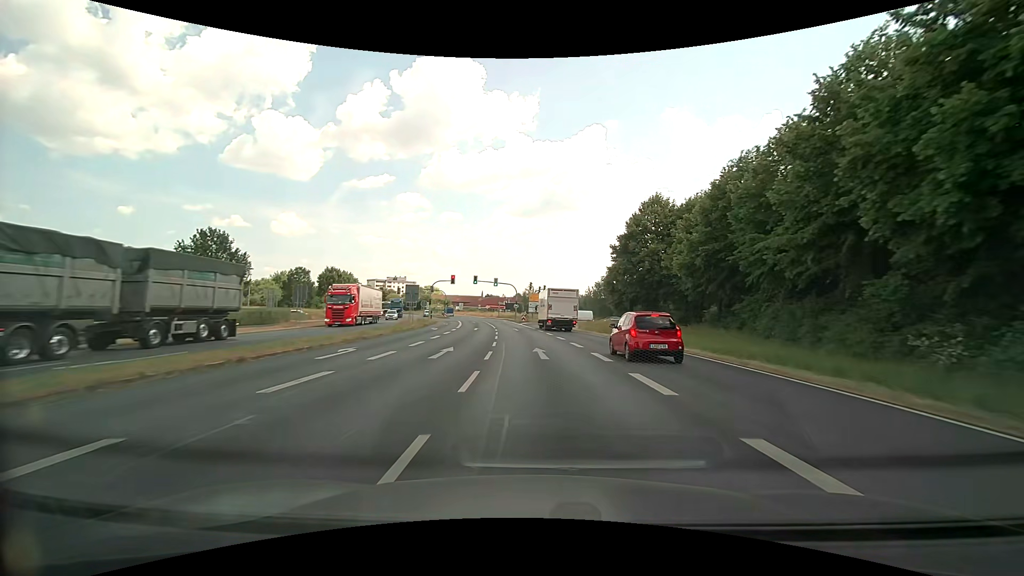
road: primary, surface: asphalt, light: Day
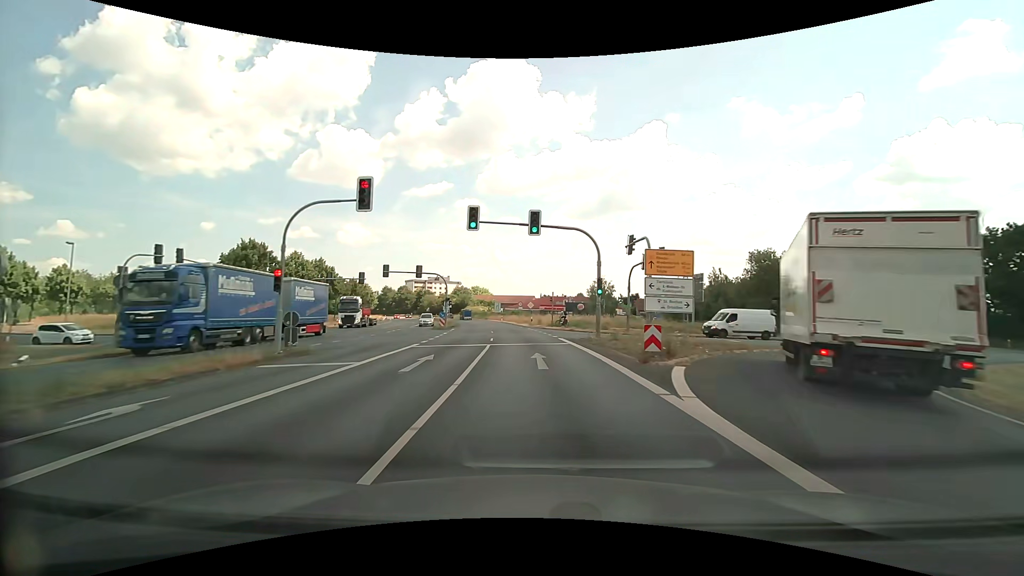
(-2.6, +53.0) m; -6°
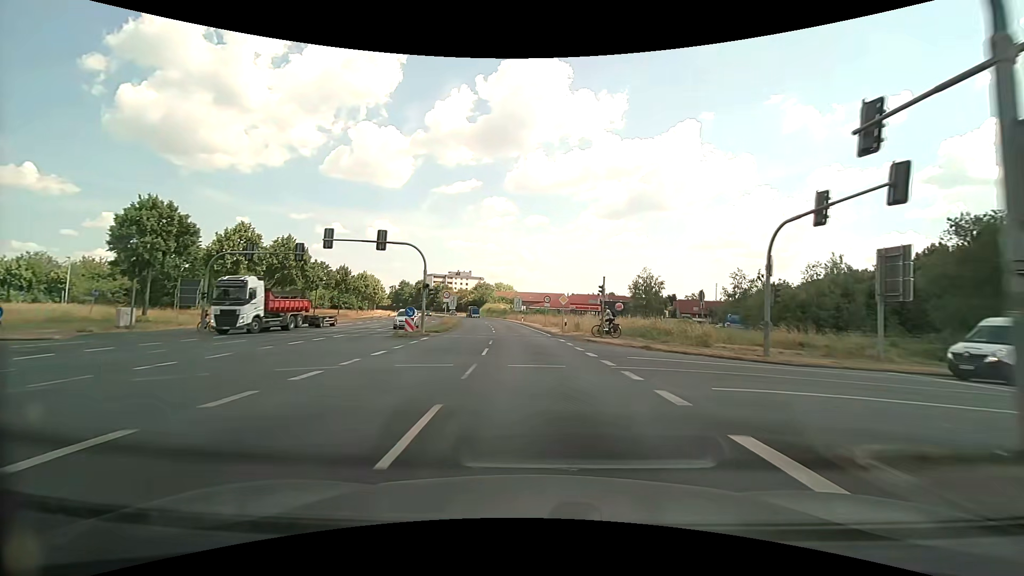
(-0.8, +21.3) m; -4°
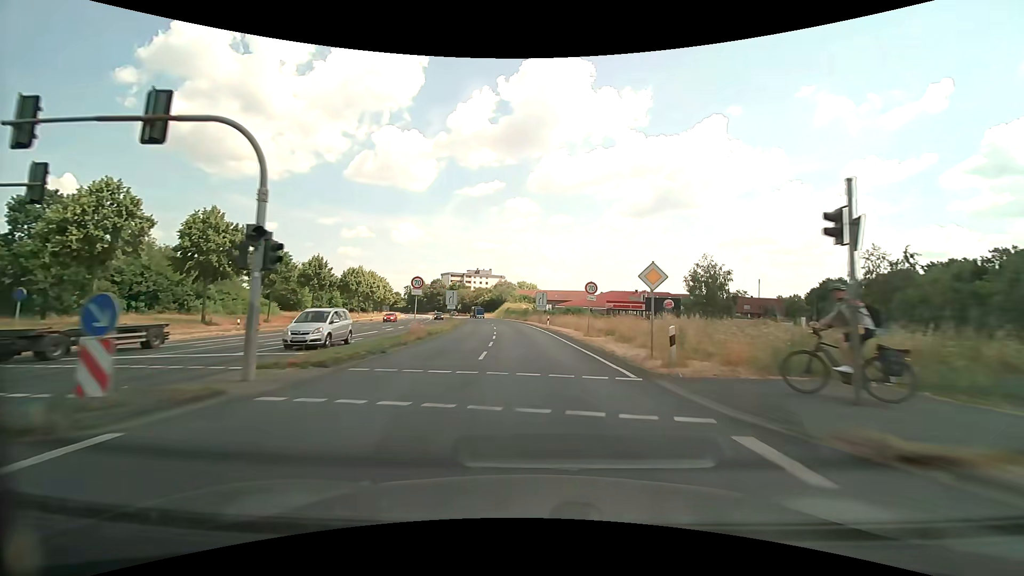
(-0.5, +21.4) m; -3°
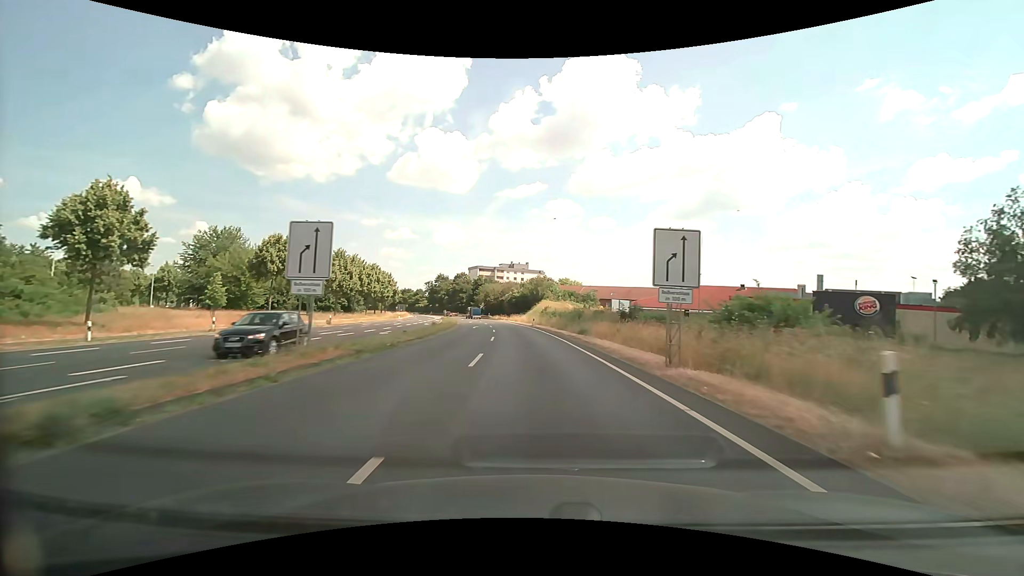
(-2.0, +42.9) m; -5°
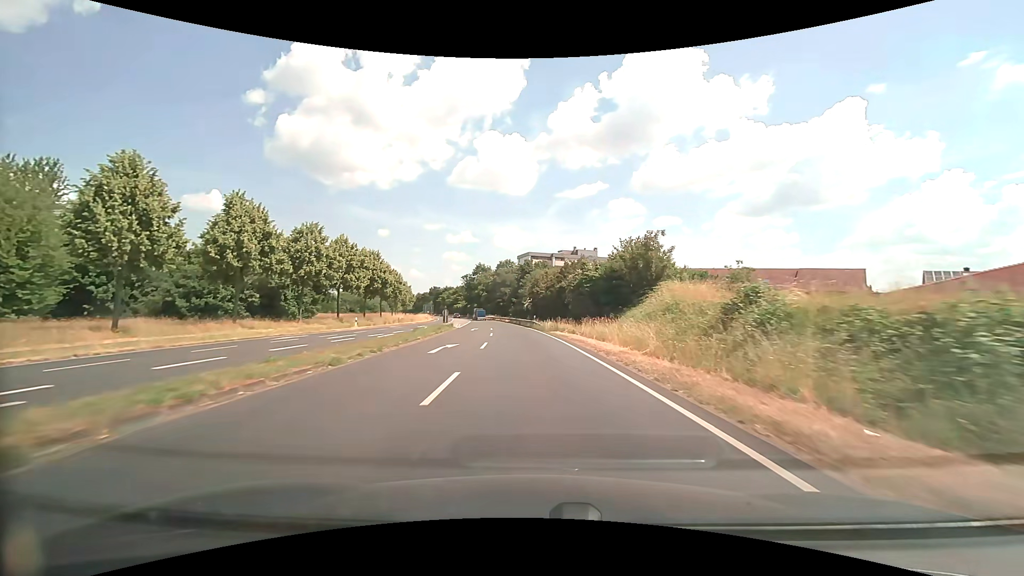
(-2.9, +53.6) m; -7°
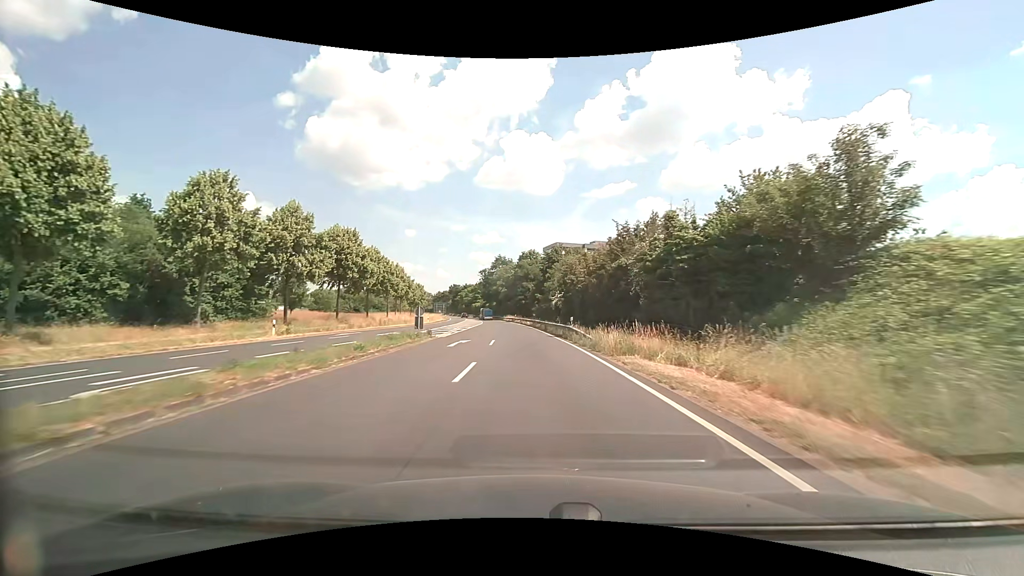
(-0.6, +21.5) m; -3°
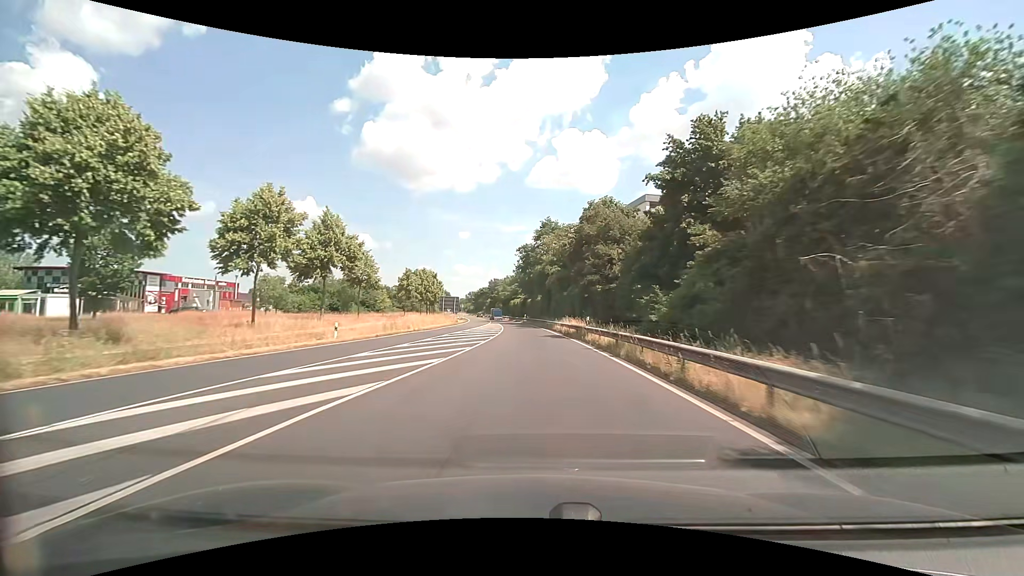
(-3.1, +53.8) m; -6°
(0, +10) (0, +20) (0, +30) (-1, +40) (-2, +50) (-3, +60) (-4, +70) (-5, +80) (-6, +90) (-7, +100) m
